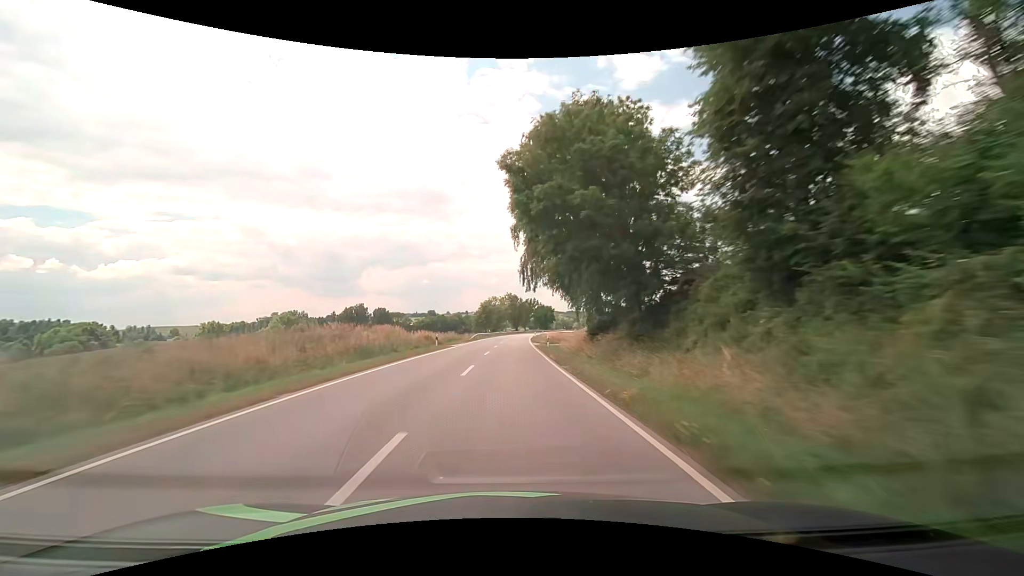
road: secondary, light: Day
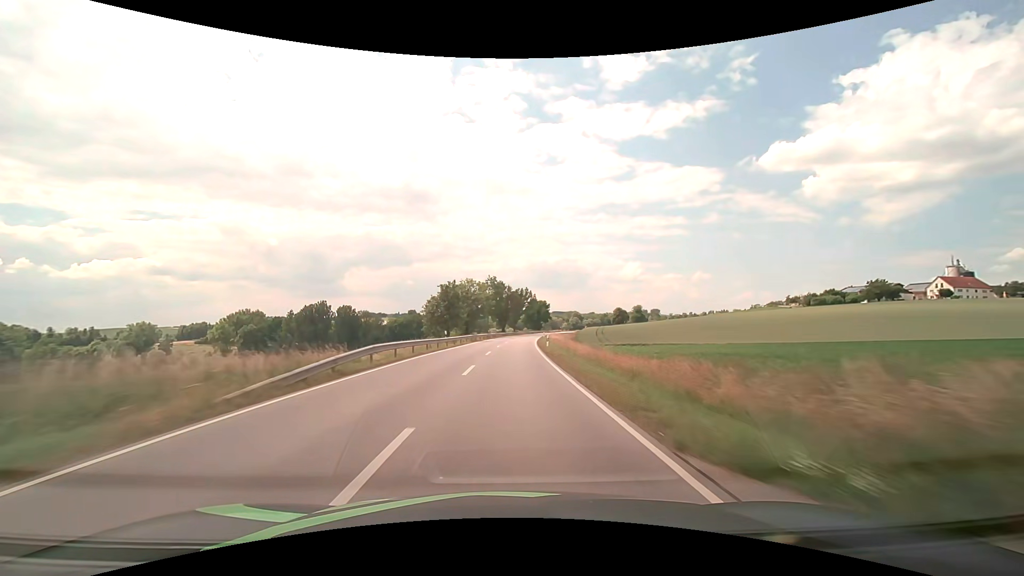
(+0.5, +47.4) m; +2°
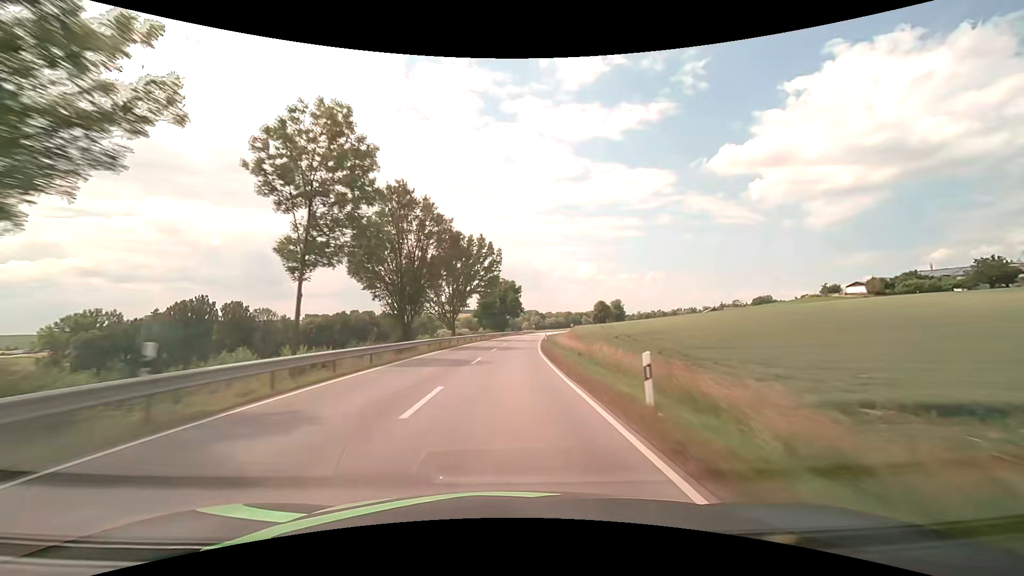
(+2.8, +79.0) m; +5°
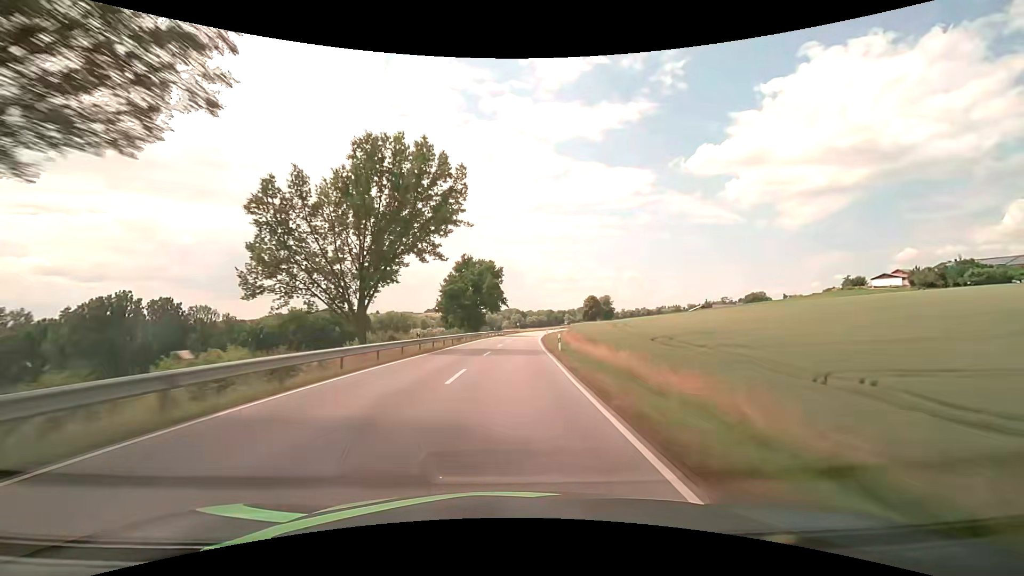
(+0.7, +31.6) m; +3°
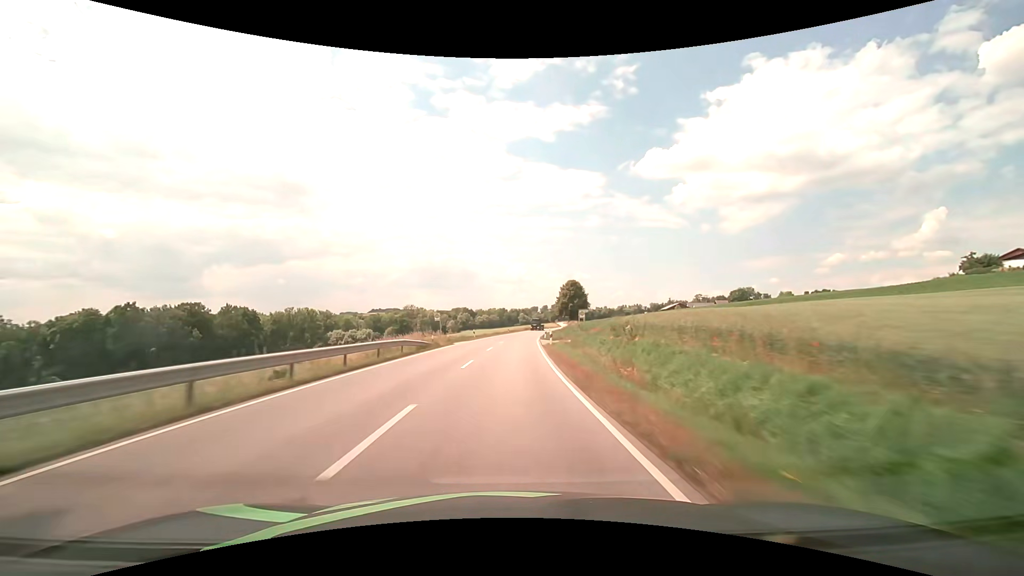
(+4.0, +78.9) m; +6°
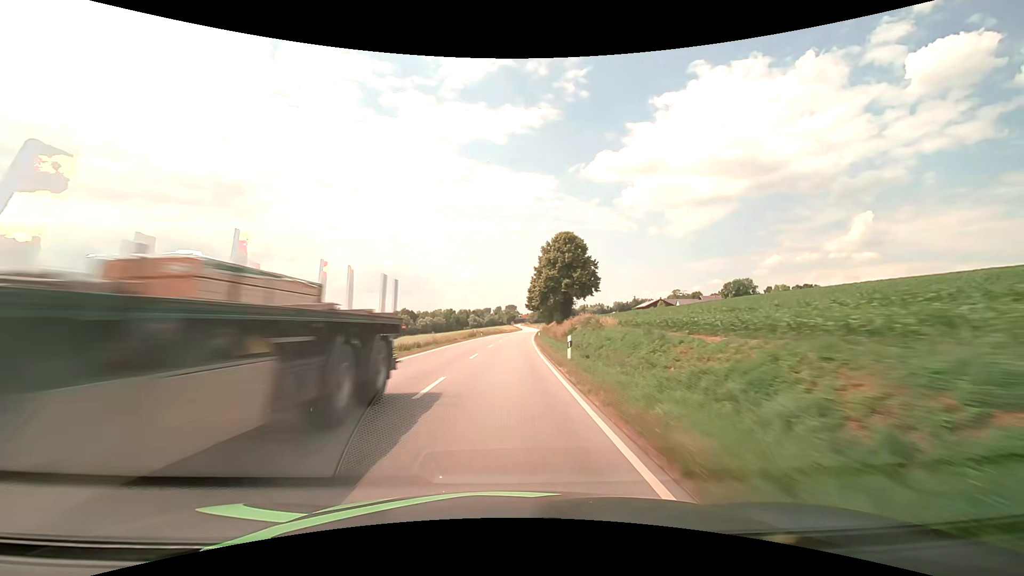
(+4.0, +78.9) m; +5°
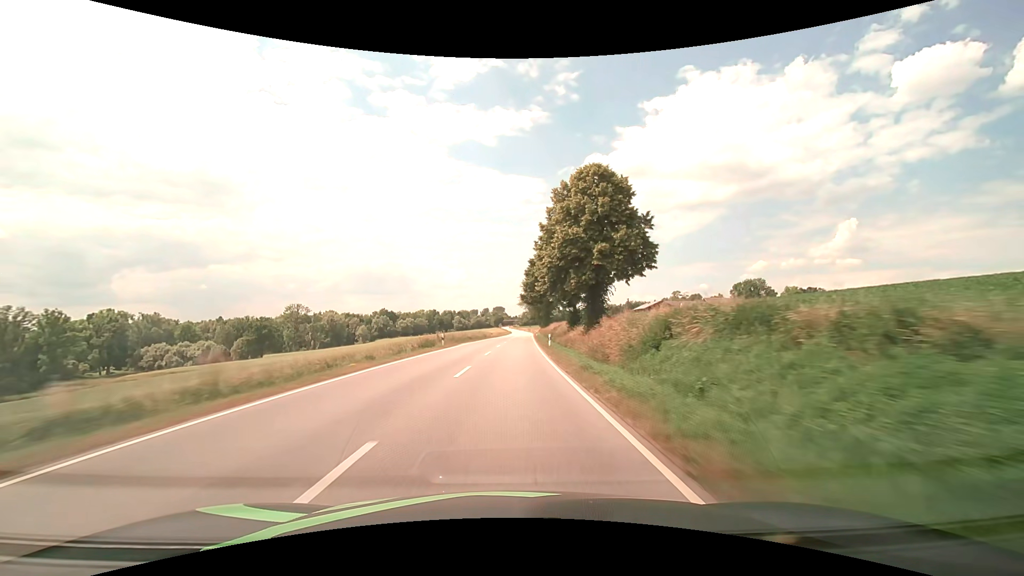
(+0.4, +31.5) m; +2°
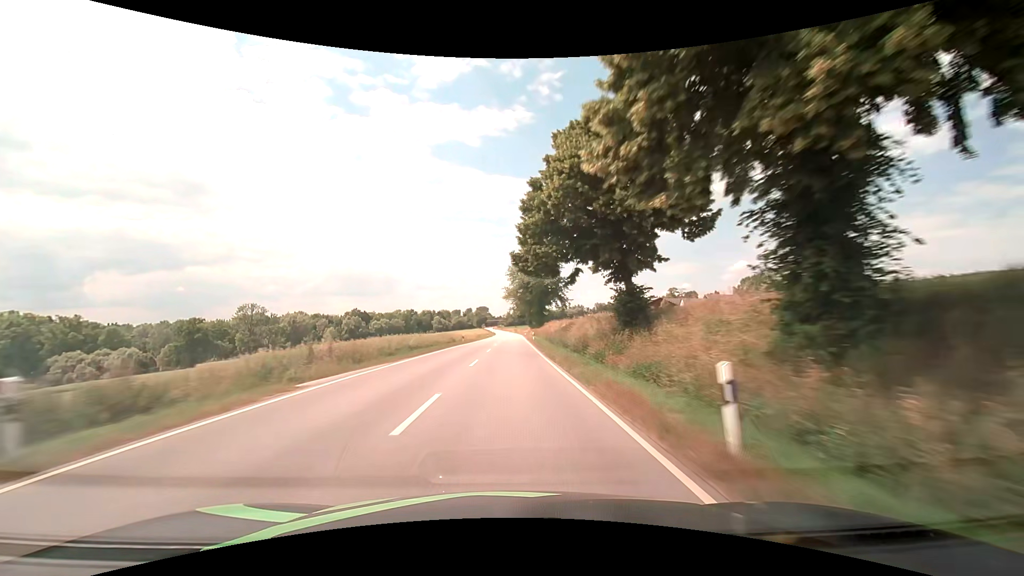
(+0.5, +31.5) m; +2°
(0, +10) (0, +20) (0, +30) (0, +40) (0, +50) (+1, +60) (+1, +70) (+1, +80) (+1, +90) (+1, +100) m
